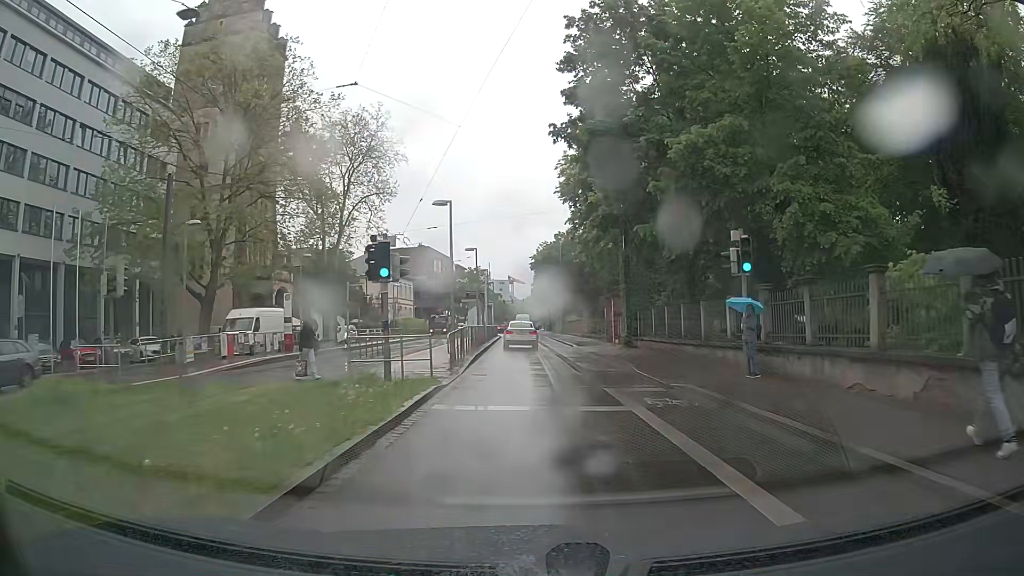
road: primary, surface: asphalt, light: Day
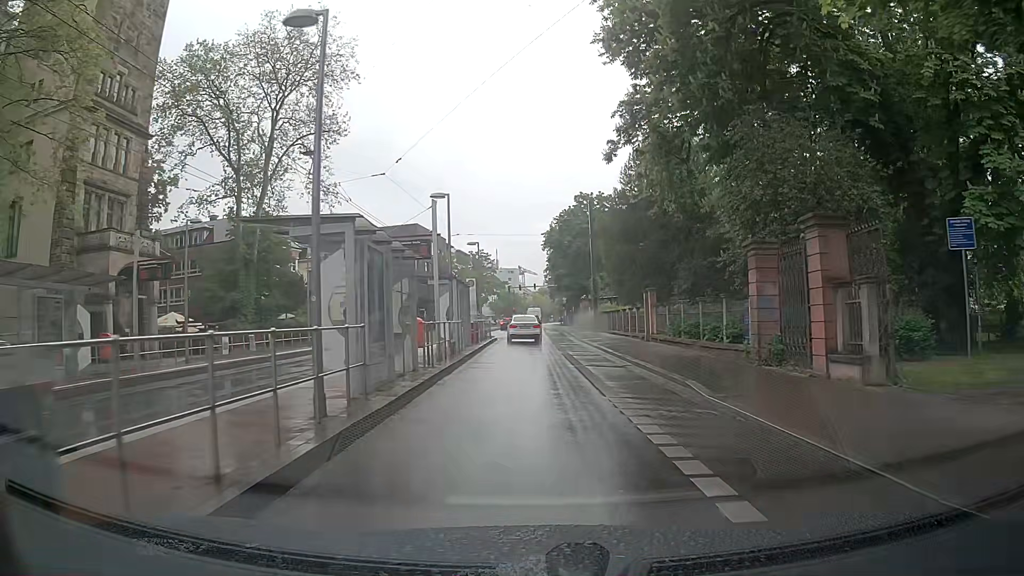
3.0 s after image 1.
(-0.1, +27.9) m; -2°
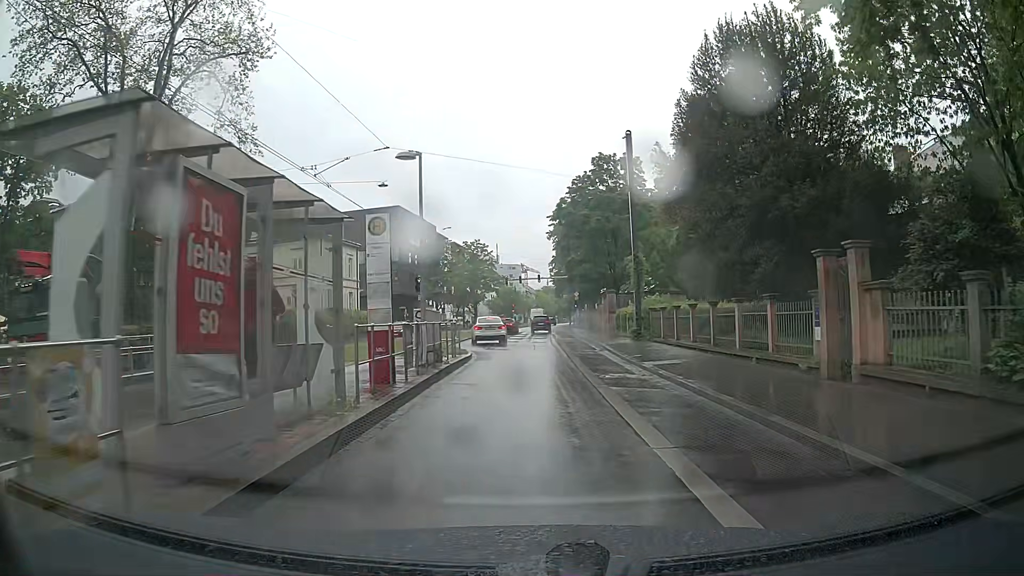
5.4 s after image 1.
(+0.4, +19.6) m; +2°
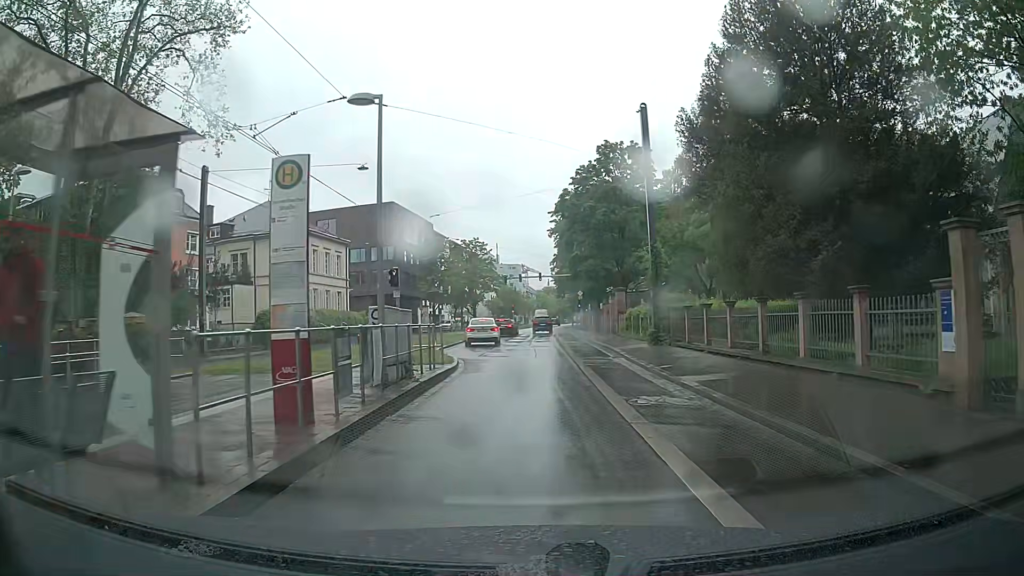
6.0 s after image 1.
(-0.1, +4.6) m; -2°
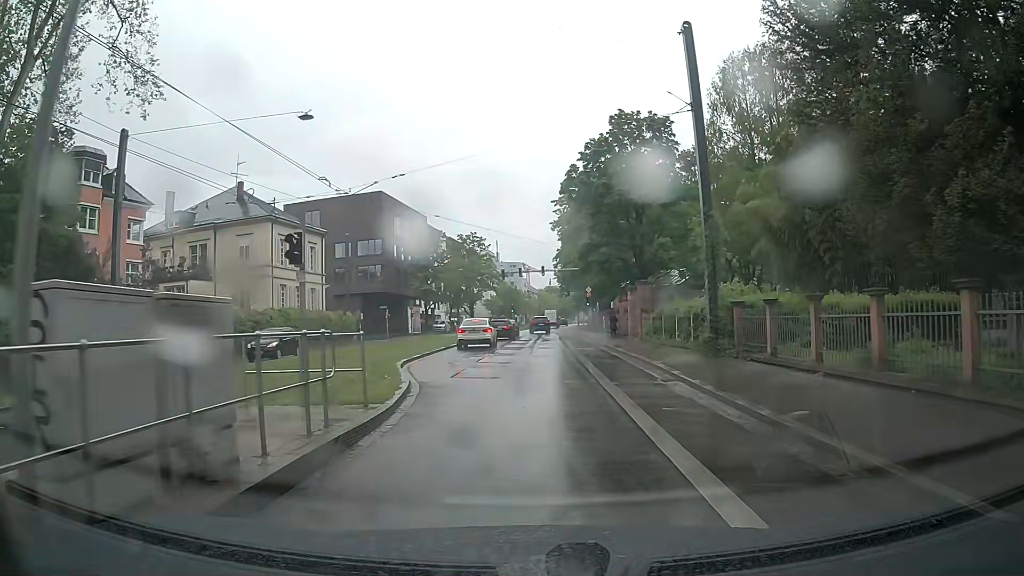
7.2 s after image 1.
(+0.1, +8.6) m; 0°
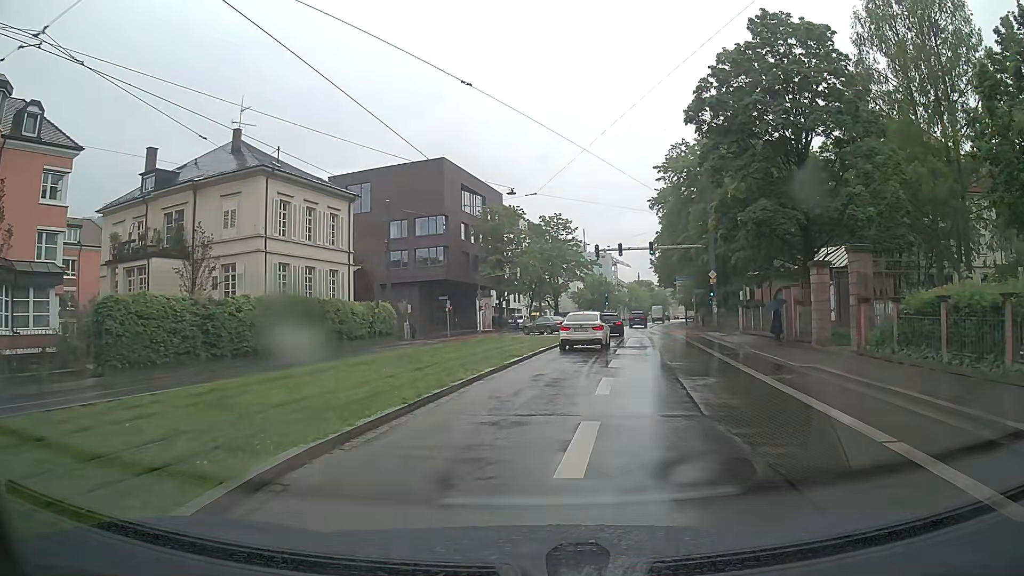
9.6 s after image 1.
(-1.0, +16.5) m; -8°
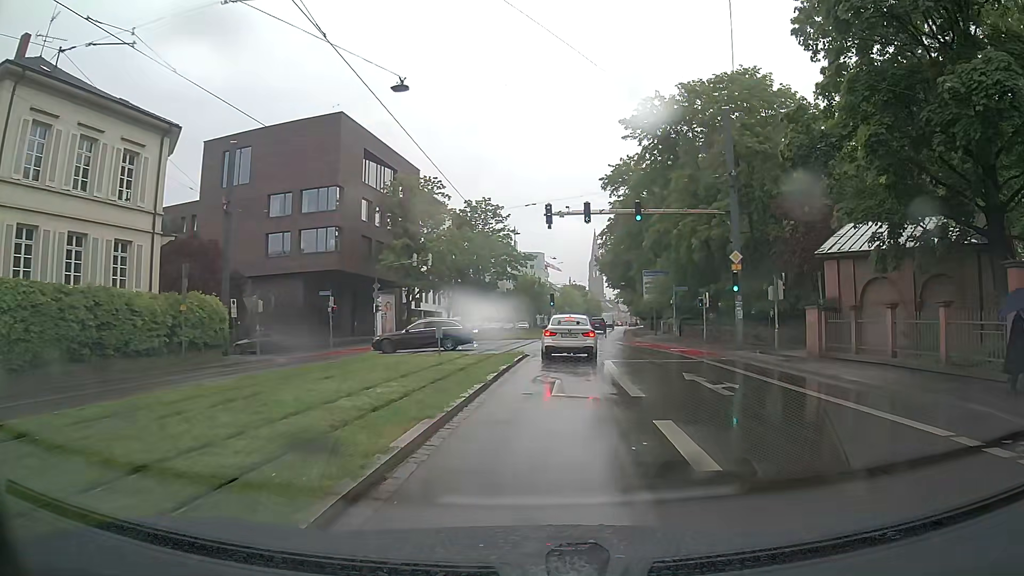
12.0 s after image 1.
(+0.9, +18.0) m; +7°
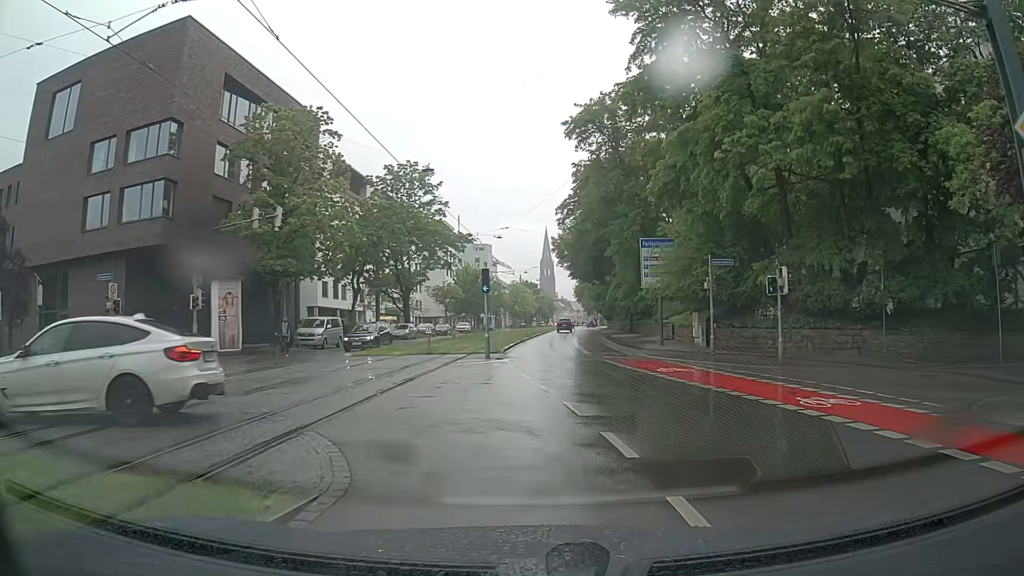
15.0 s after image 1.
(+1.1, +20.4) m; +5°
(-1, +10) (-8, +16) (-18, +19) (-28, +20) (-38, +21) (-48, +22) (-58, +23) (-68, +24) (-78, +26) (-88, +27) m
